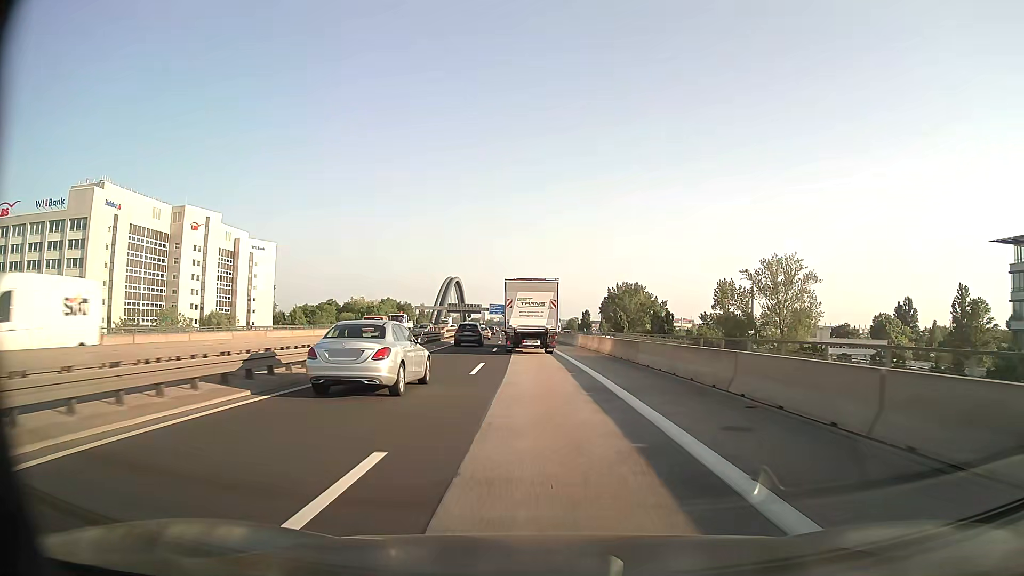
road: motorway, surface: asphalt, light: Day
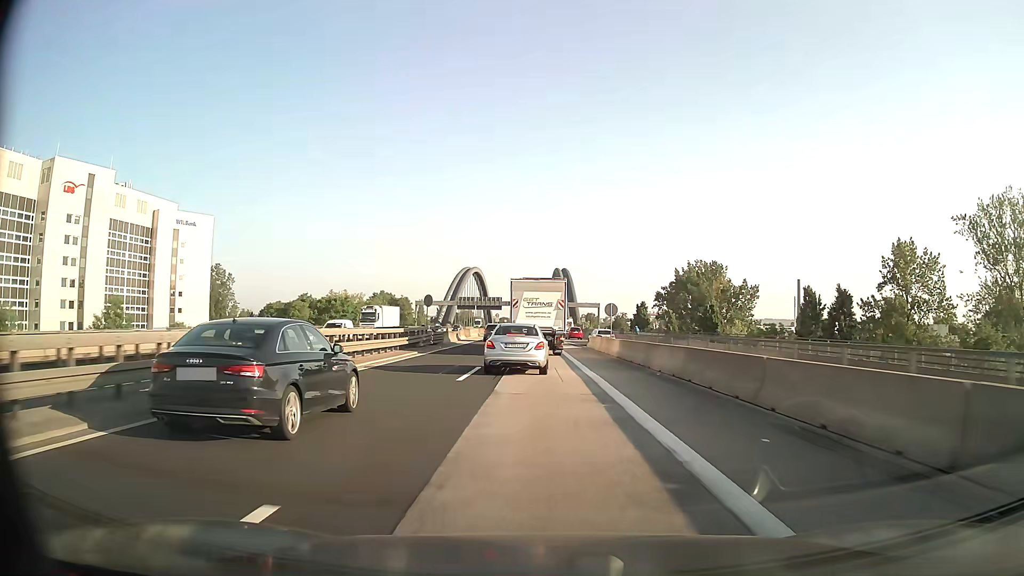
(-1.7, +56.2) m; -3°
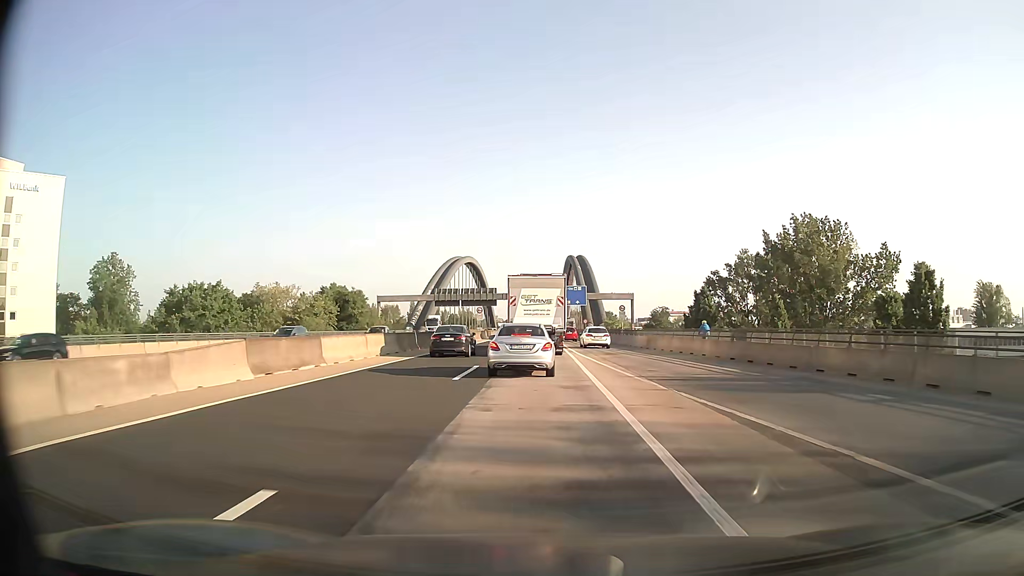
(-0.3, +53.3) m; -1°
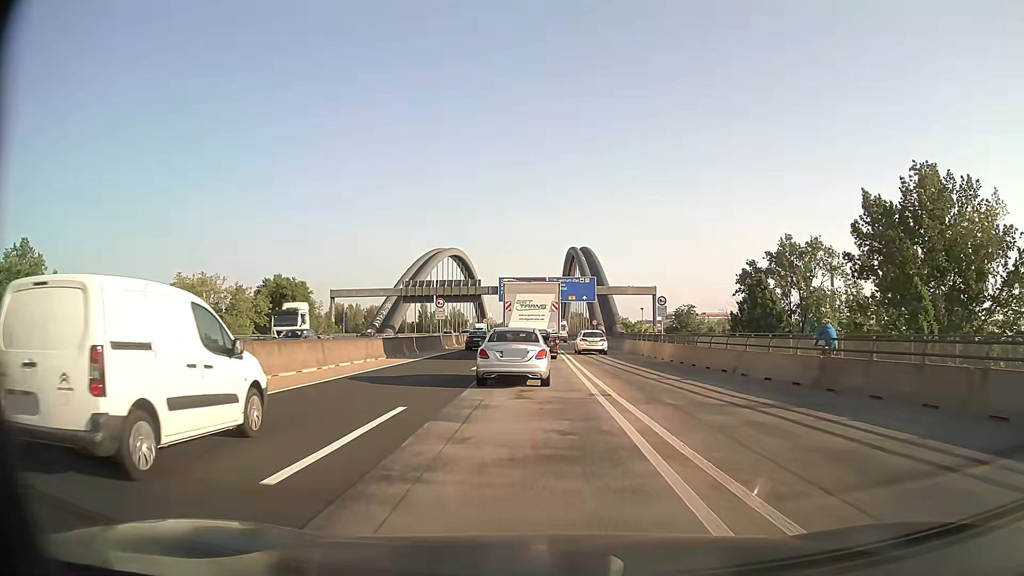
(0.0, +29.3) m; 0°
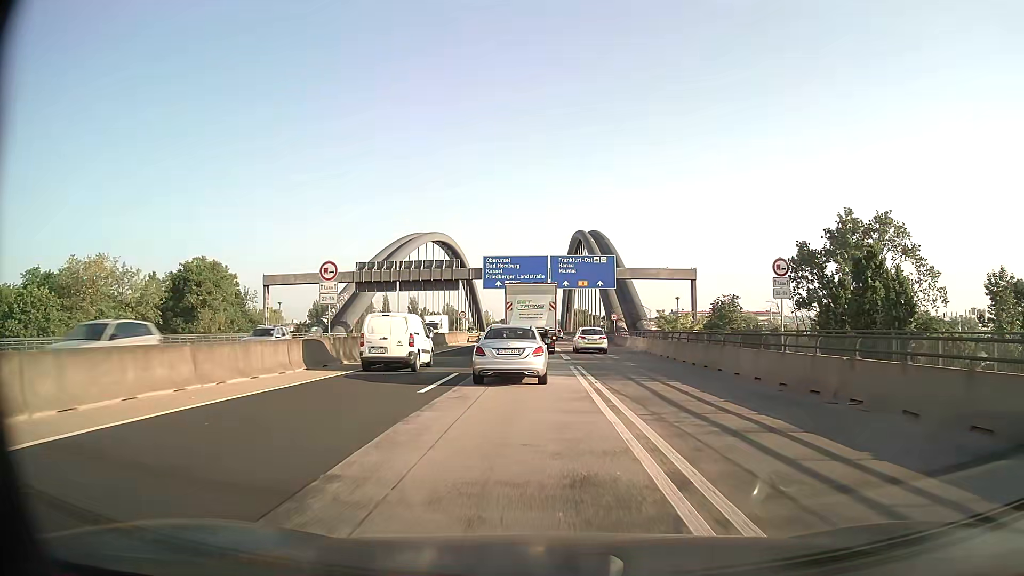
(0.0, +27.3) m; 0°
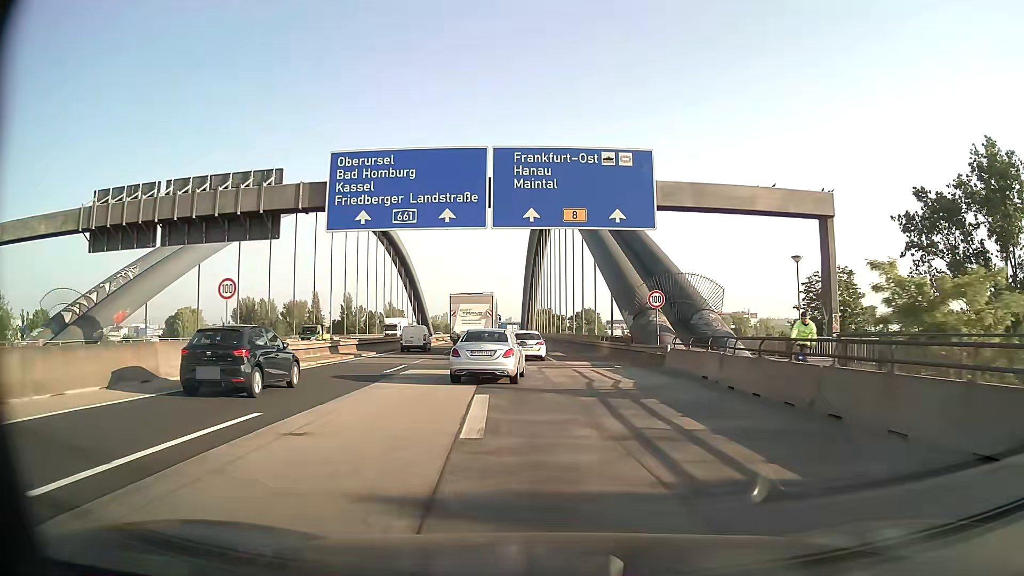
(+1.1, +46.0) m; +3°
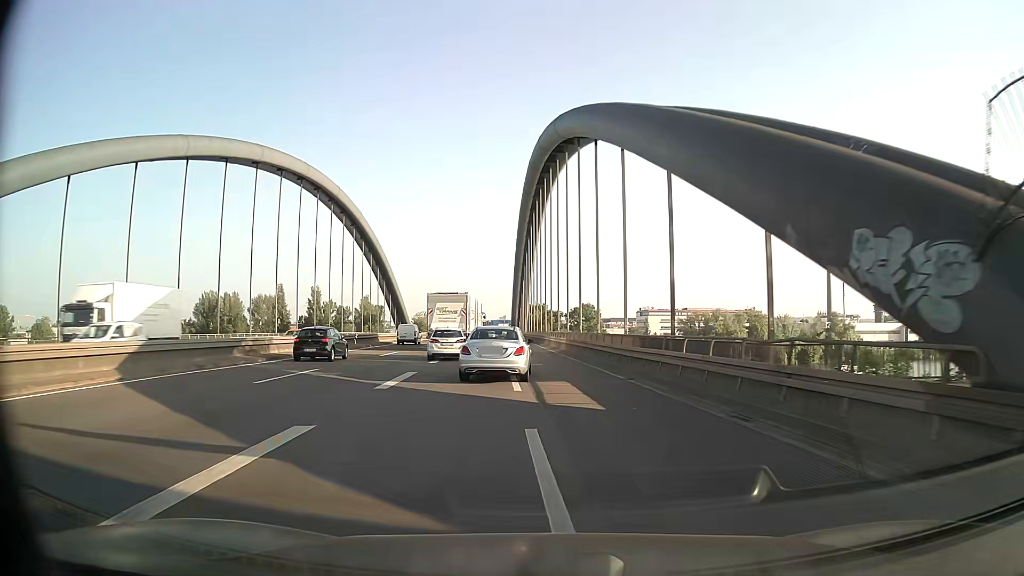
(+0.3, +29.6) m; +1°
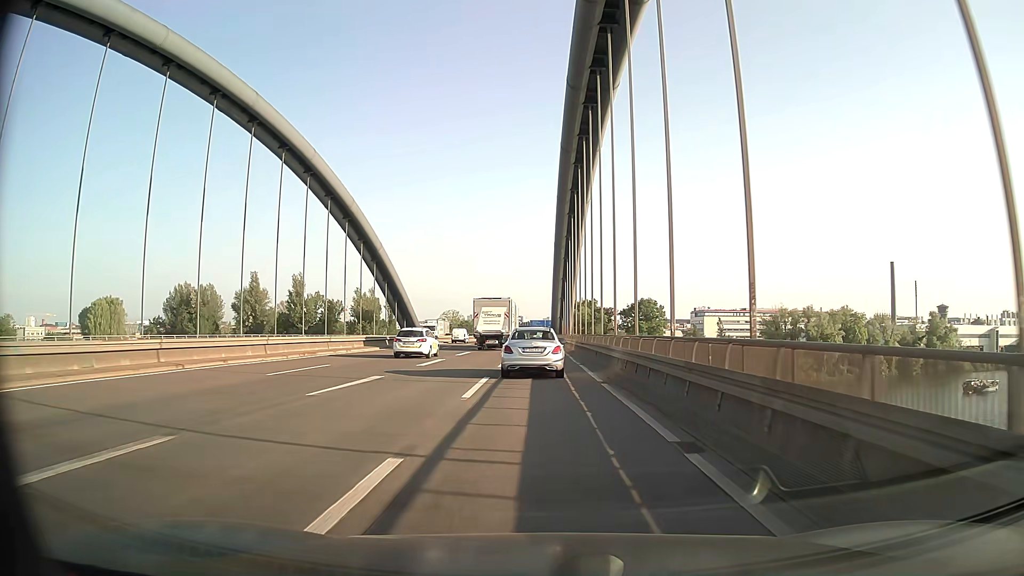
(-1.6, +51.1) m; -4°
(0, +10) (0, +20) (0, +30) (0, +40) (-1, +50) (-1, +60) (-1, +70) (-1, +80) (-1, +90) (-1, +100) m
